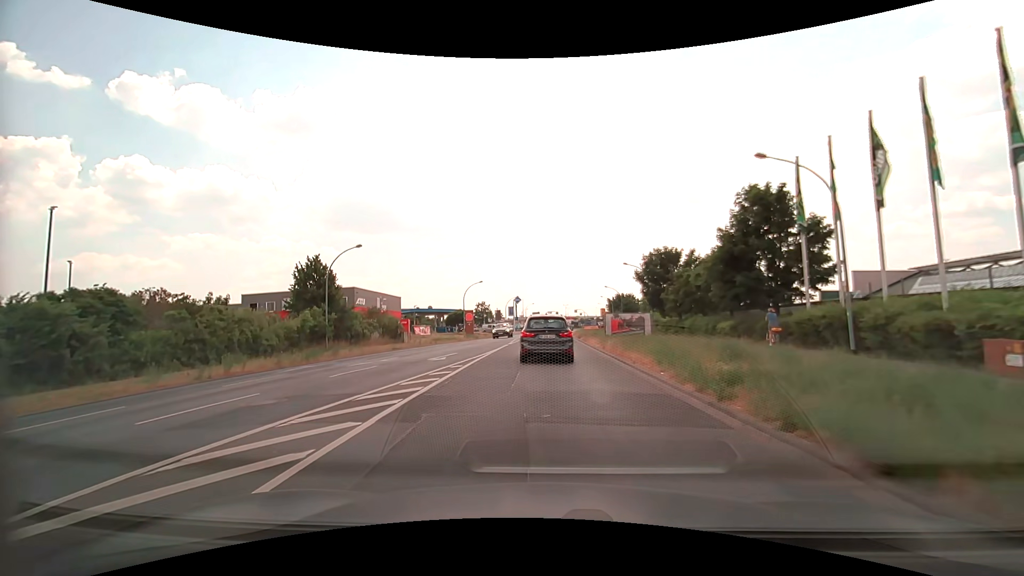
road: tertiary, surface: asphalt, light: Day
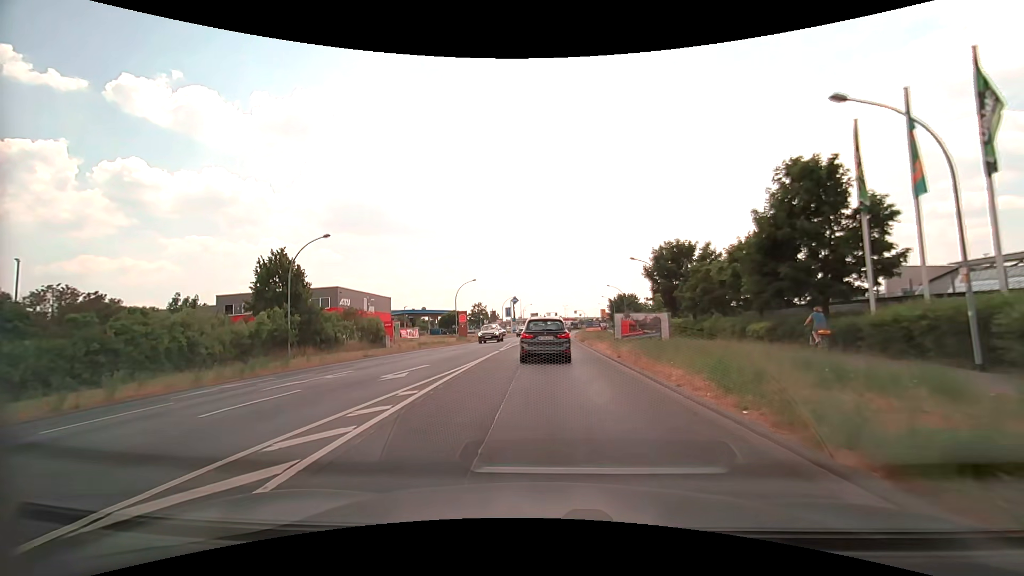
(0.0, +5.3) m; +1°
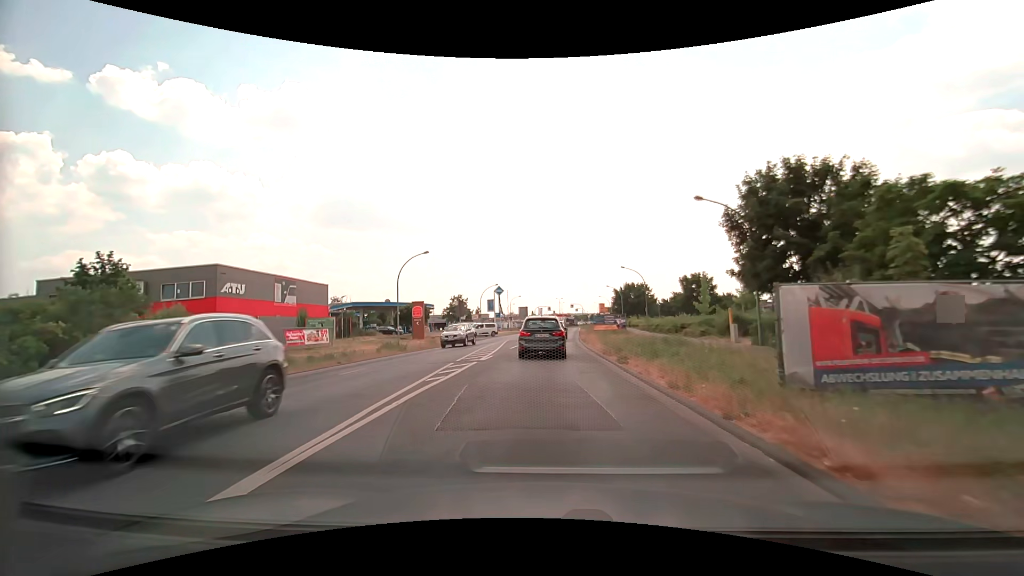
(0.0, +23.0) m; 0°
(0, +10) (0, +20) (+1, +30) (+1, +40) (+2, +50) (+3, +60) (+3, +70) (+4, +80) (+4, +90) (+5, +100) m
